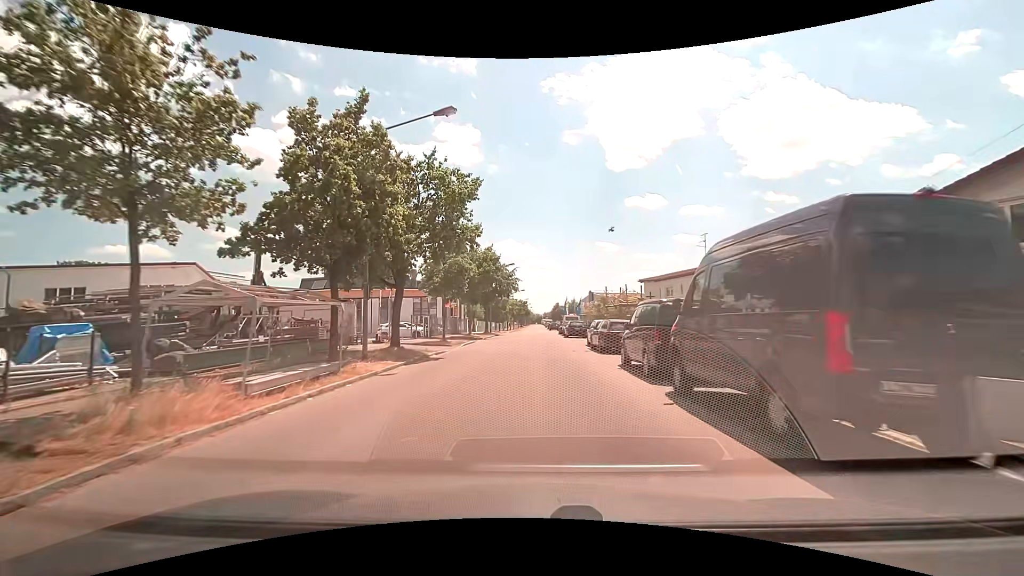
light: Day
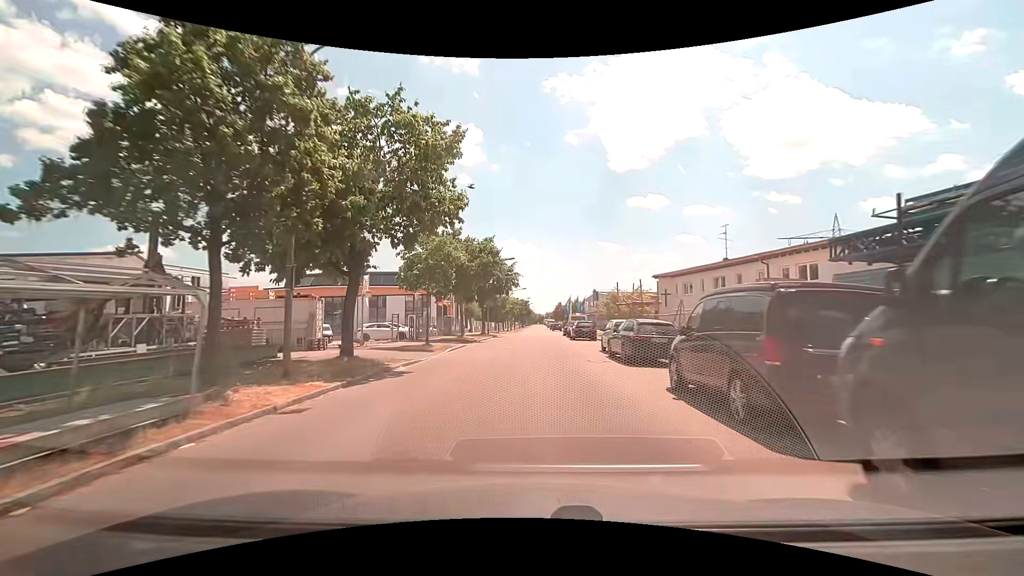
(0.0, +5.5) m; -1°
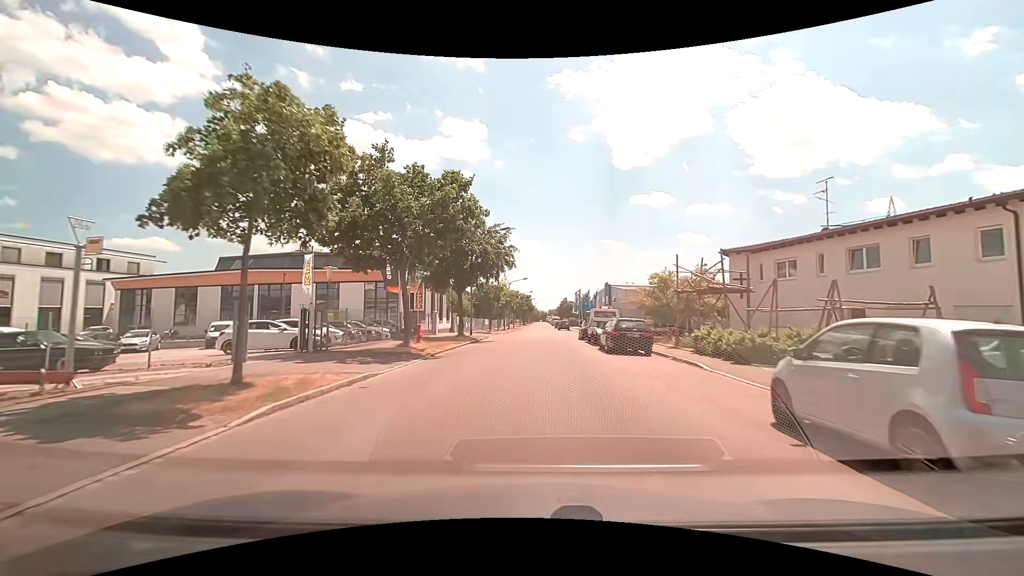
(0.0, +17.2) m; +1°
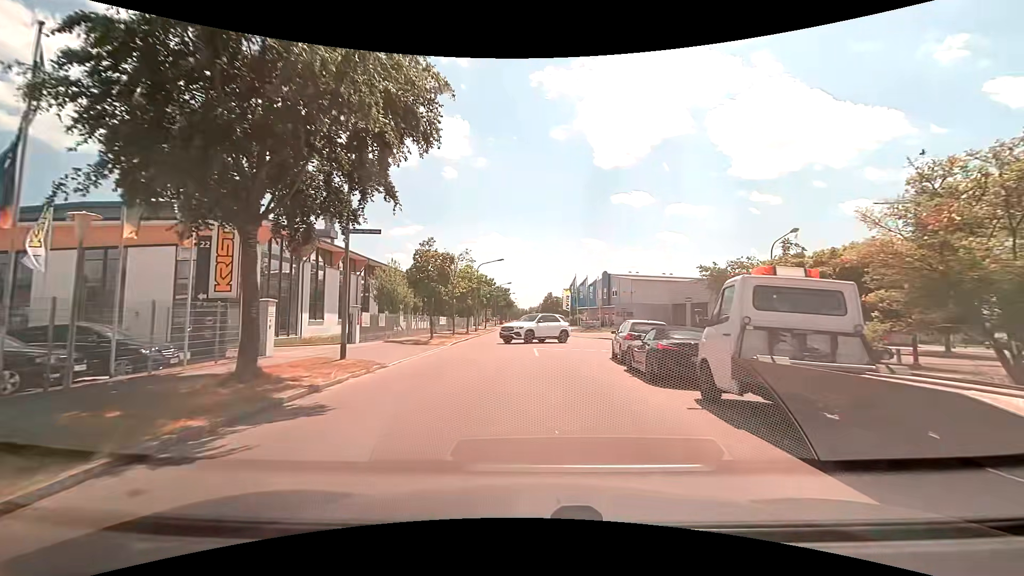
(-0.2, +24.0) m; +1°
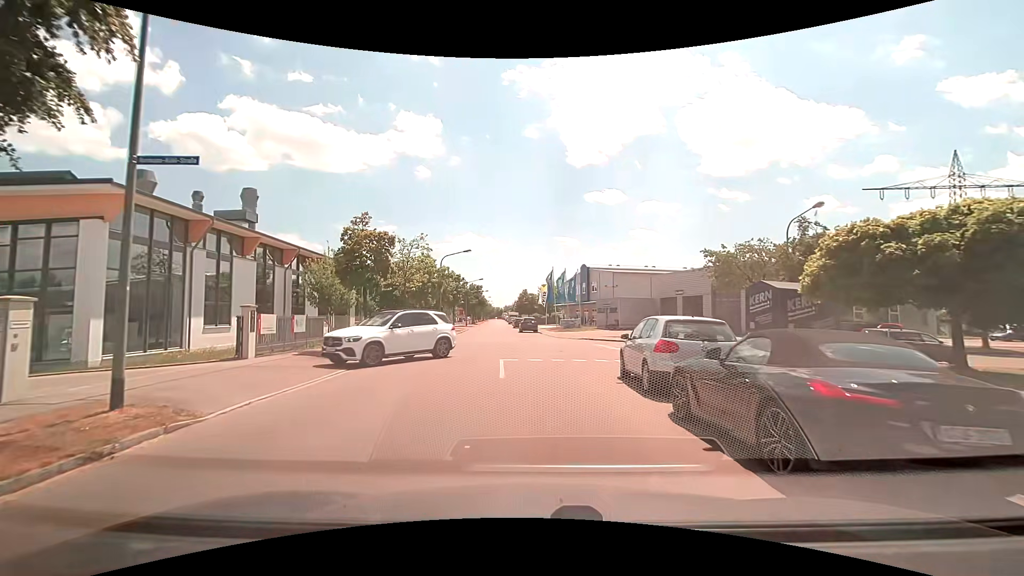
(+0.2, +7.1) m; +3°
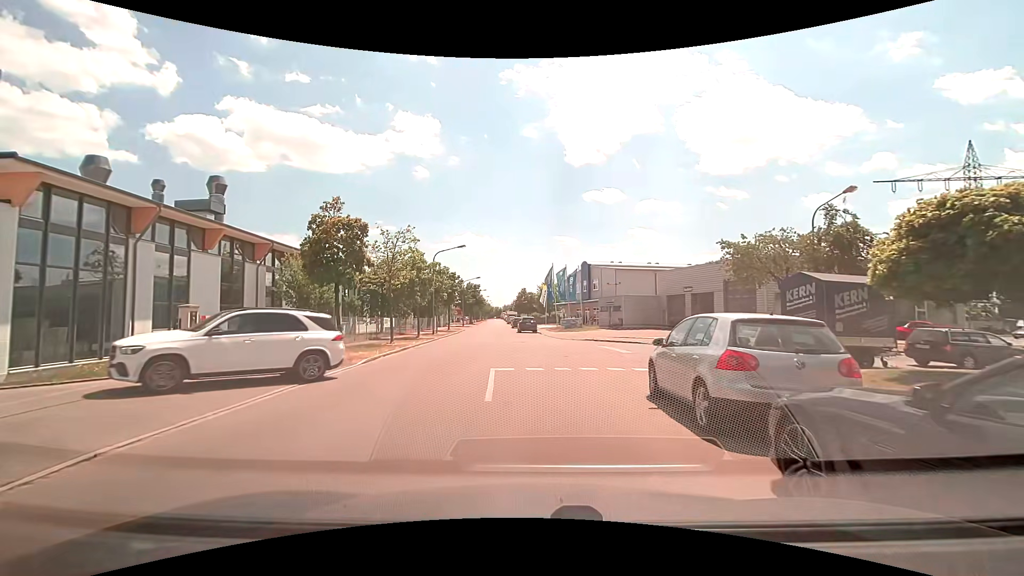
(0.0, +3.1) m; 0°
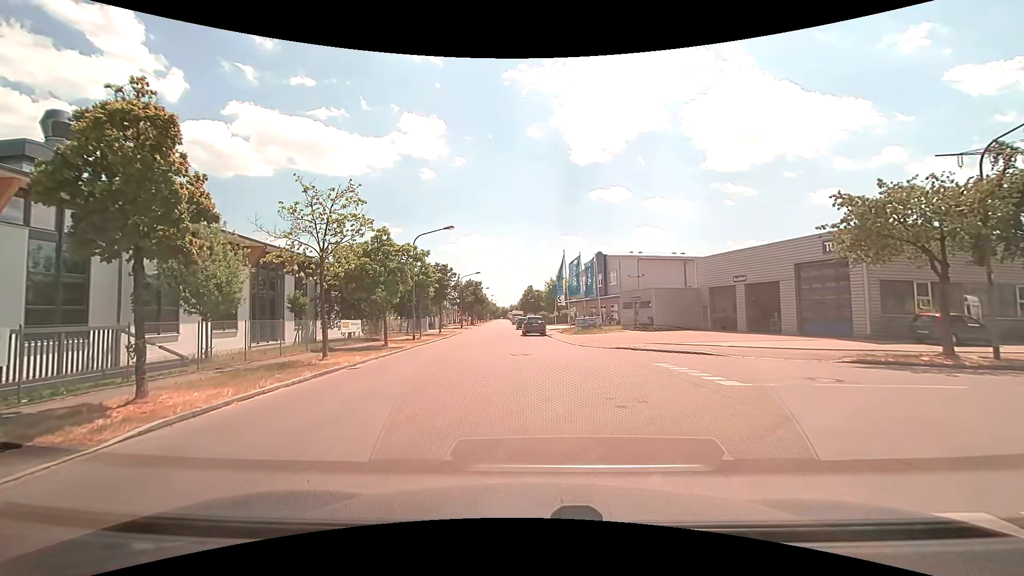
(-0.1, +10.1) m; -1°
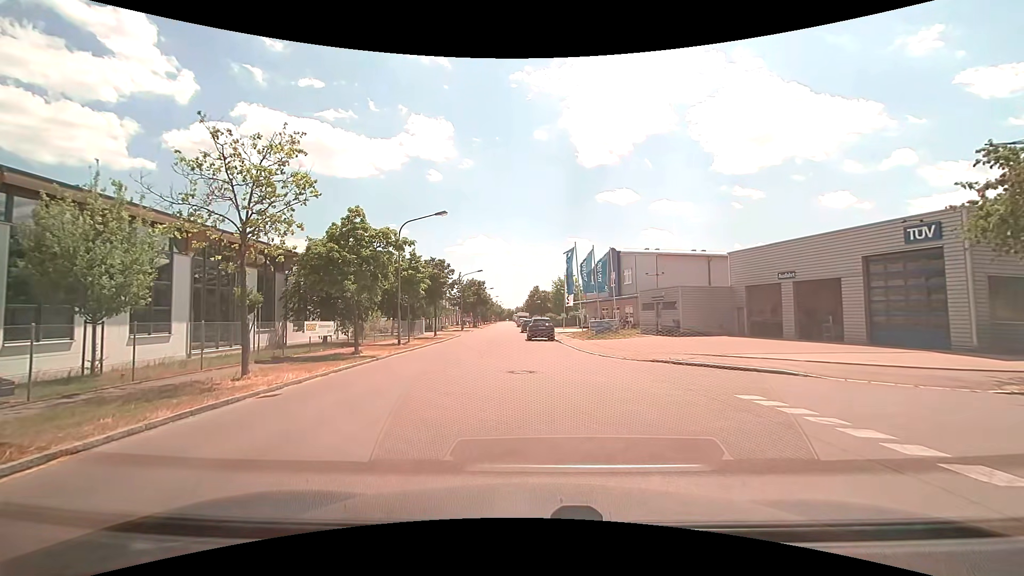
(0.0, +5.8) m; -2°
(0, +10) (-1, +20) (-1, +30) (-2, +40) (-2, +50) (-2, +60) (-3, +70) (-3, +80) (-3, +90) (-4, +100) m
